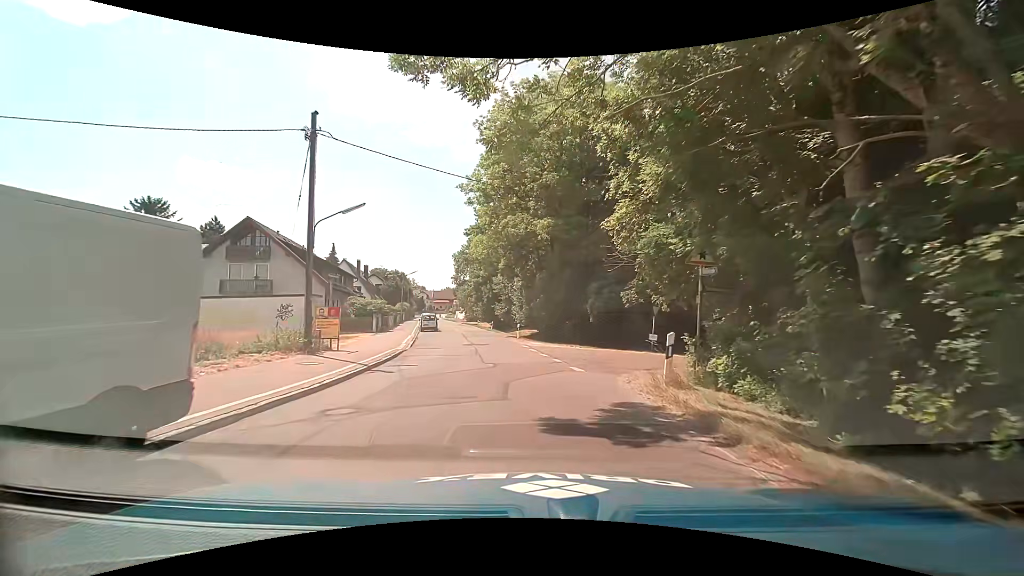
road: tertiary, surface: asphalt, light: Day
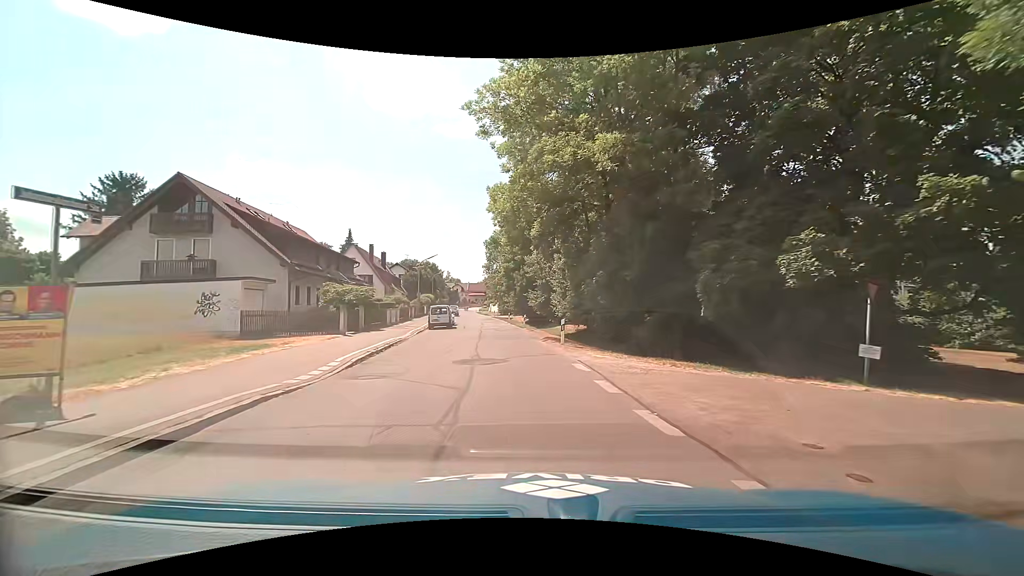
(-0.3, +13.5) m; -5°
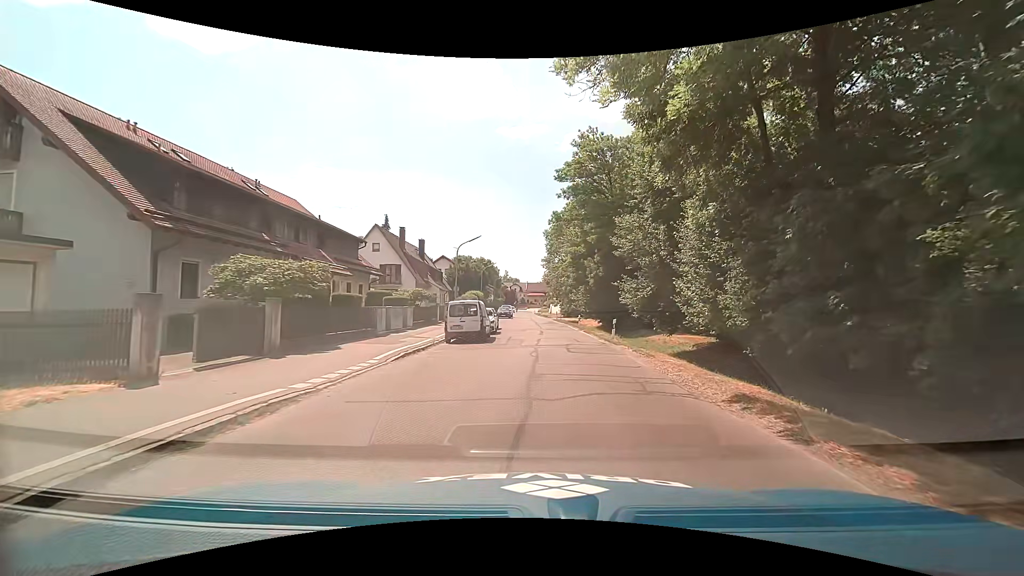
(-1.1, +16.8) m; -6°
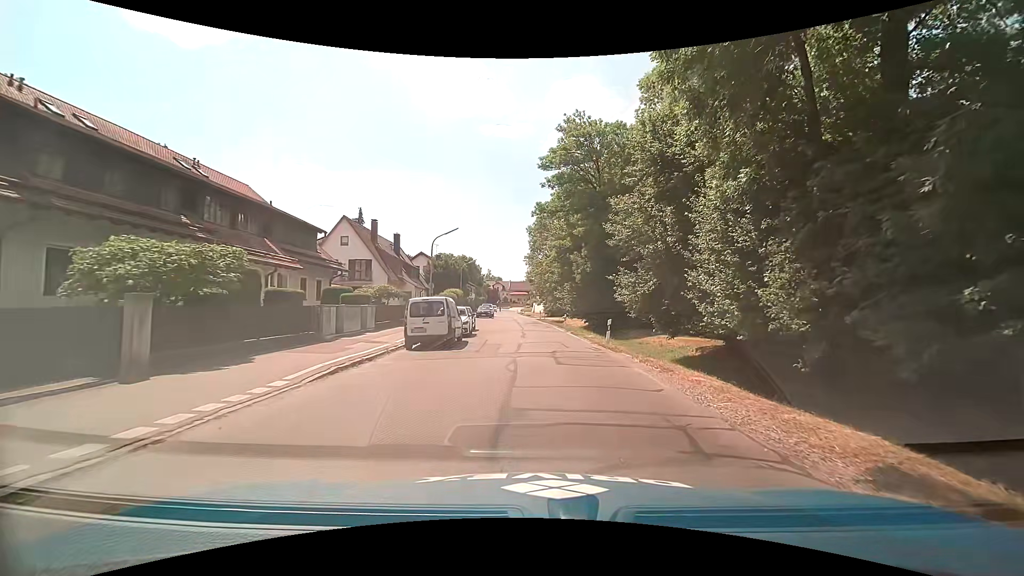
(+0.1, +3.8) m; +3°
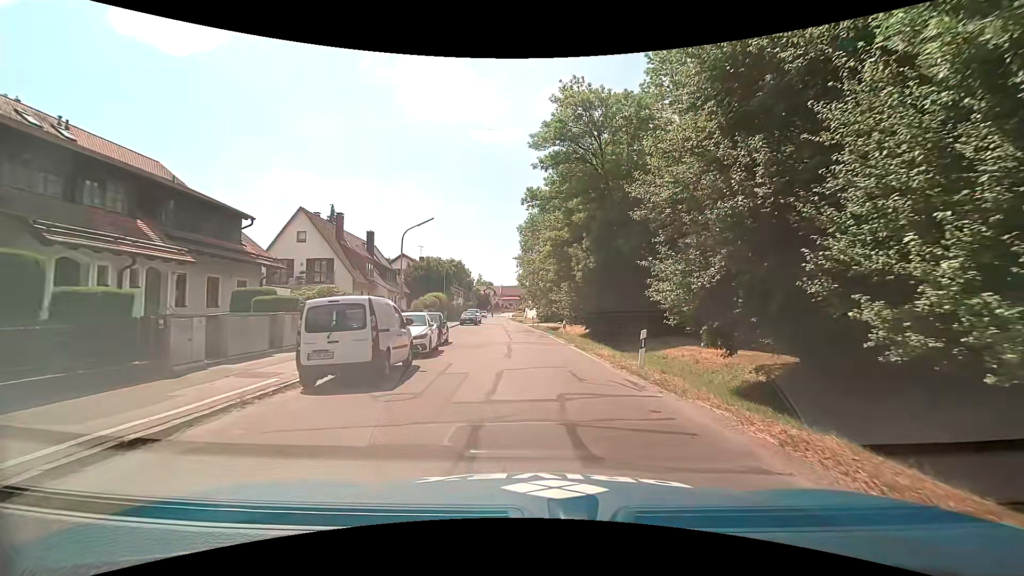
(0.0, +7.4) m; +1°
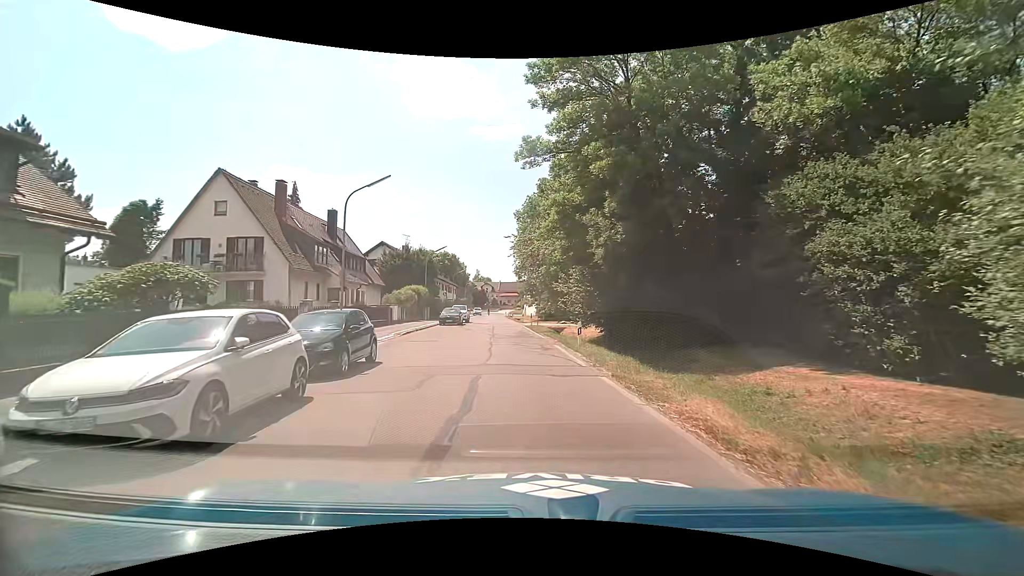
(0.0, +10.8) m; +1°
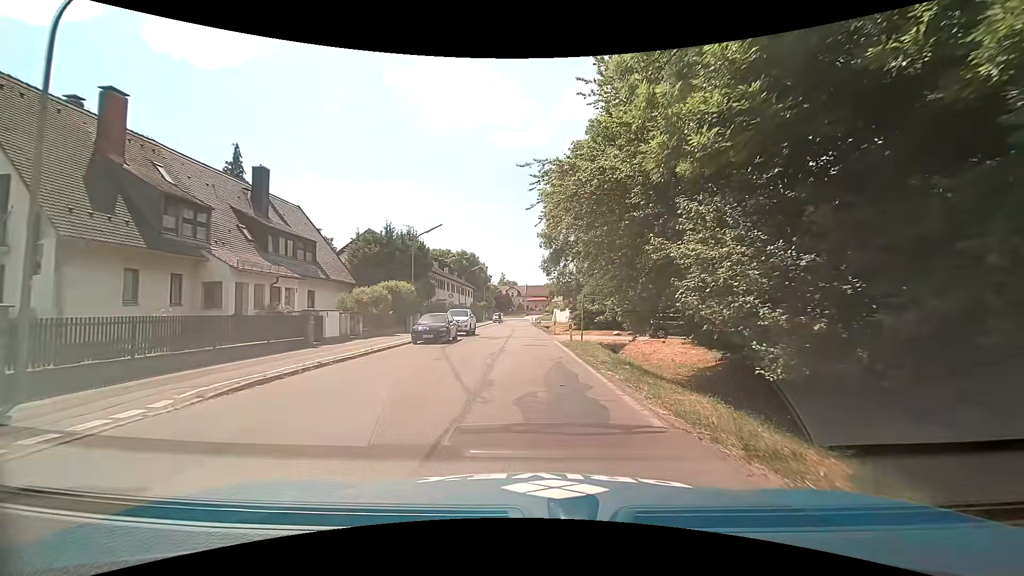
(-0.9, +17.6) m; -4°
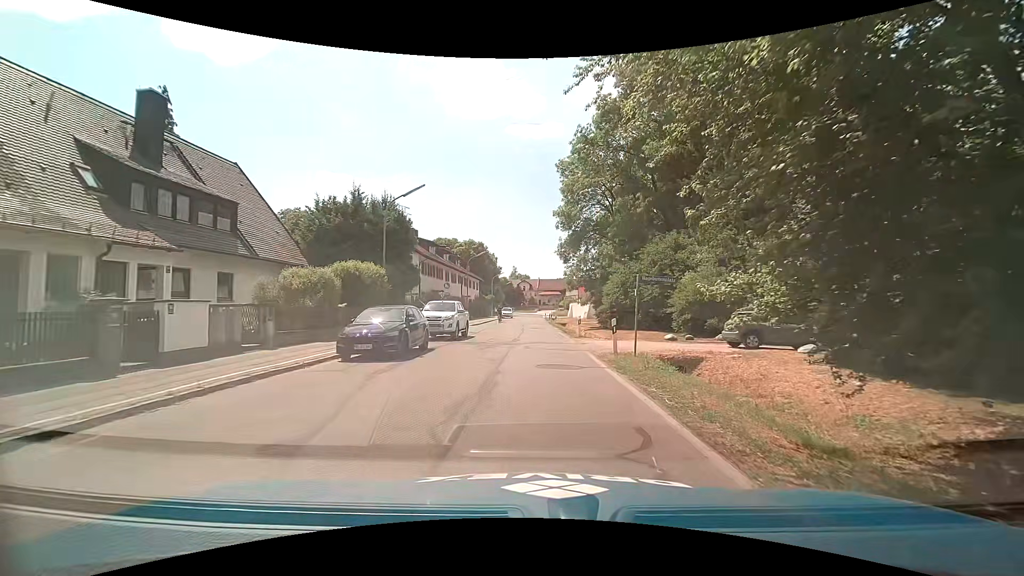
(-0.2, +10.4) m; -1°
(0, +10) (0, +20) (0, +30) (-1, +40) (-1, +50) (-1, +60) (-1, +70) (-1, +80) (-1, +90) (-1, +100) m
